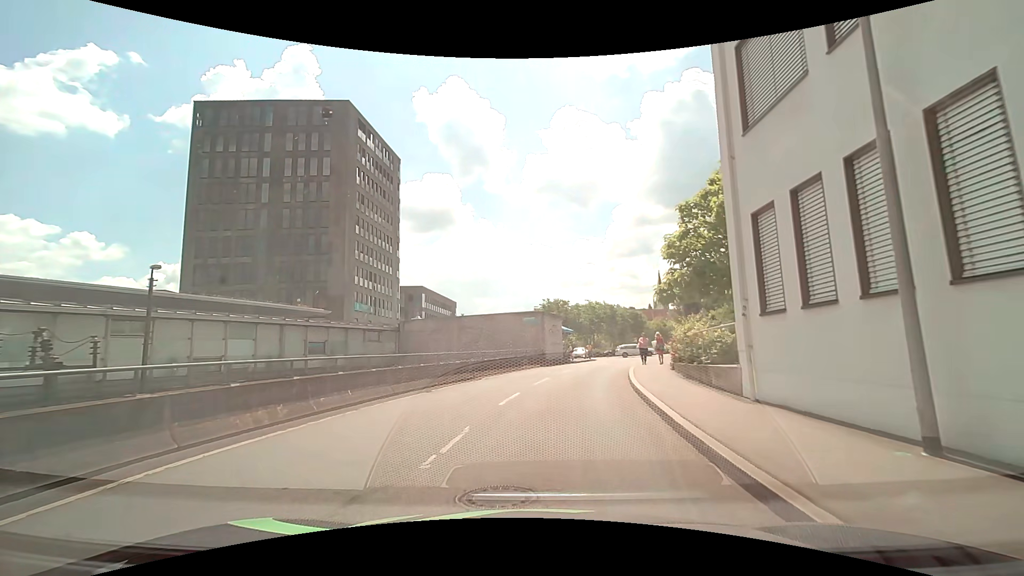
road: residential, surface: asphalt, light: Day
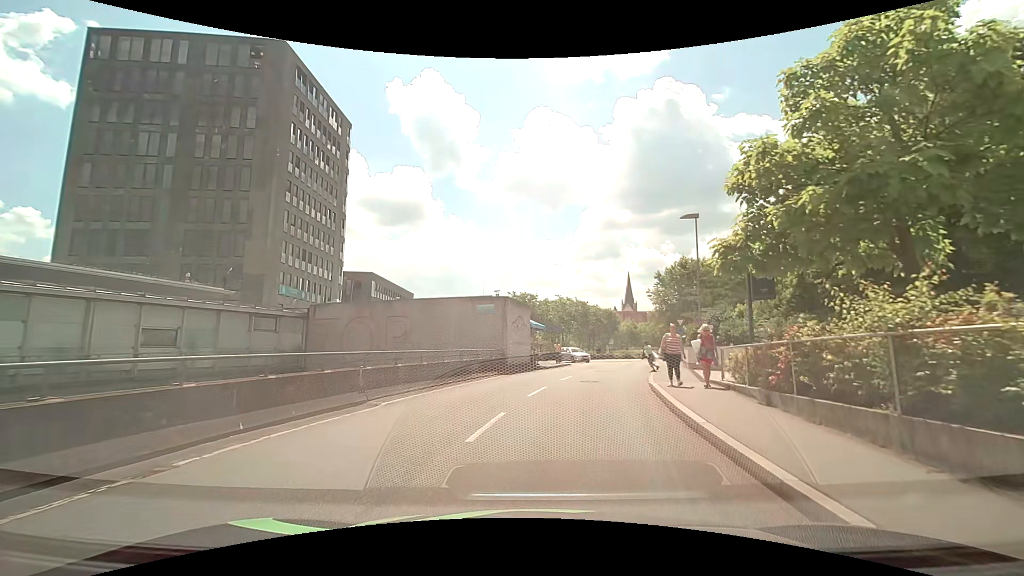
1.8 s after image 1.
(+0.3, +10.5) m; +3°
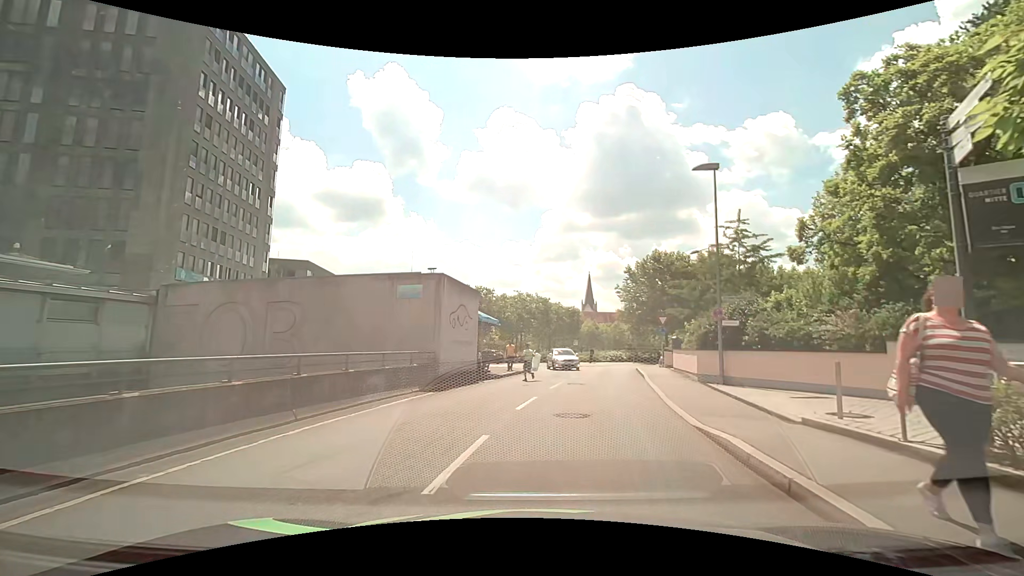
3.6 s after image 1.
(+0.4, +8.3) m; +6°
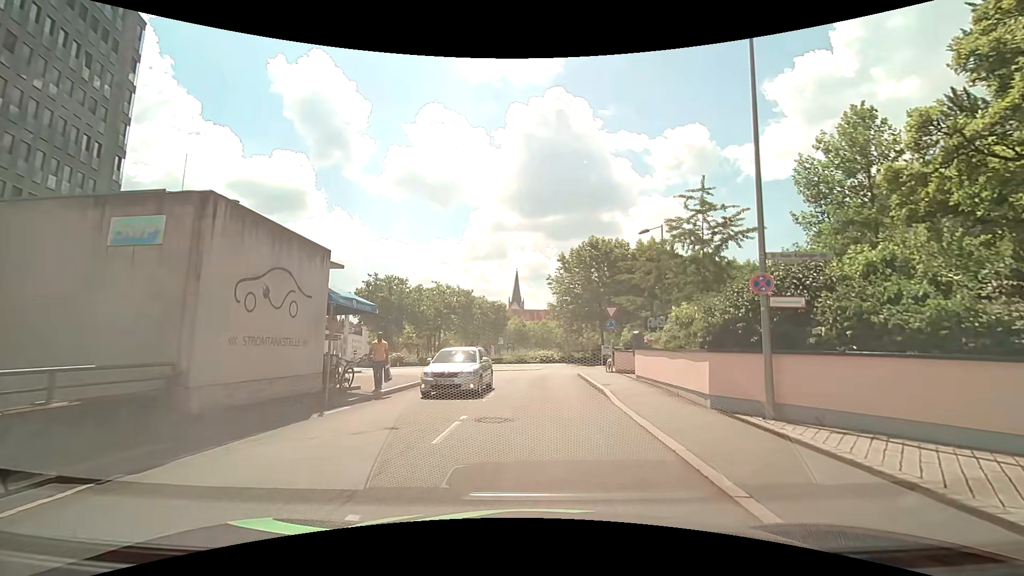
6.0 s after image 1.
(+0.7, +9.2) m; +9°
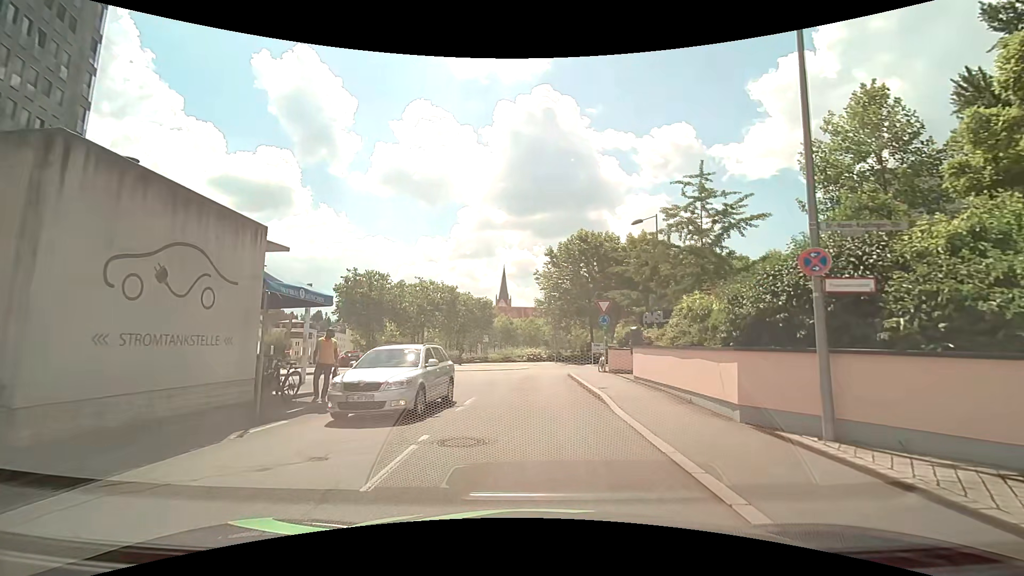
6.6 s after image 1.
(0.0, +2.4) m; +1°
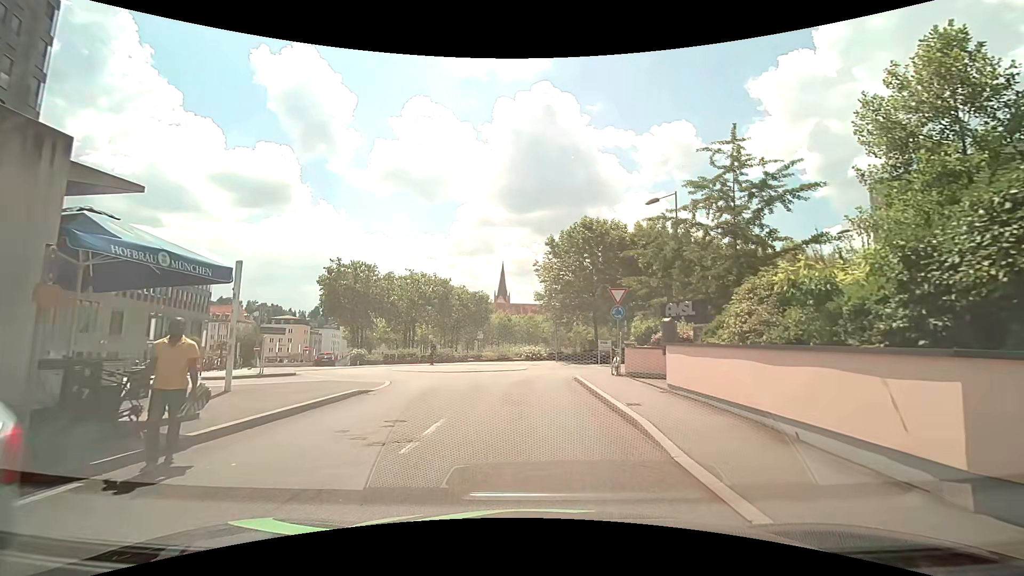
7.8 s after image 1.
(+0.1, +4.5) m; 0°
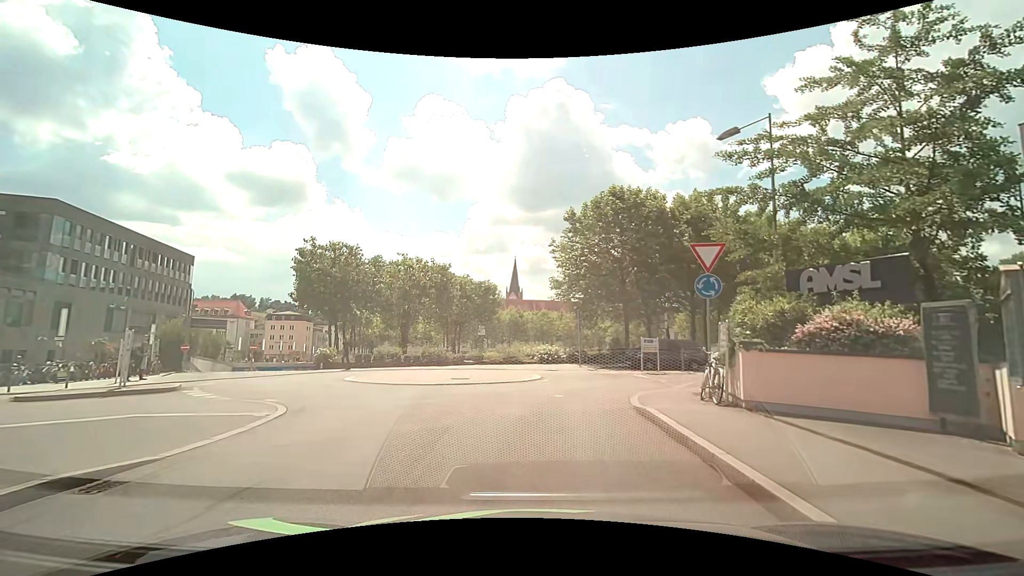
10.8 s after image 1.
(0.0, +9.4) m; 0°
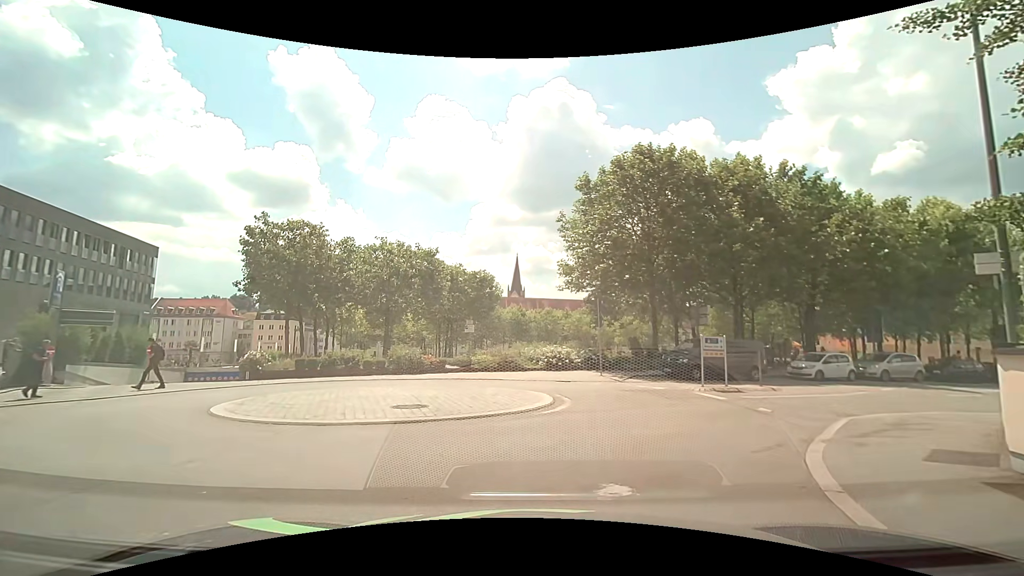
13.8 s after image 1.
(-0.1, +8.2) m; -2°
